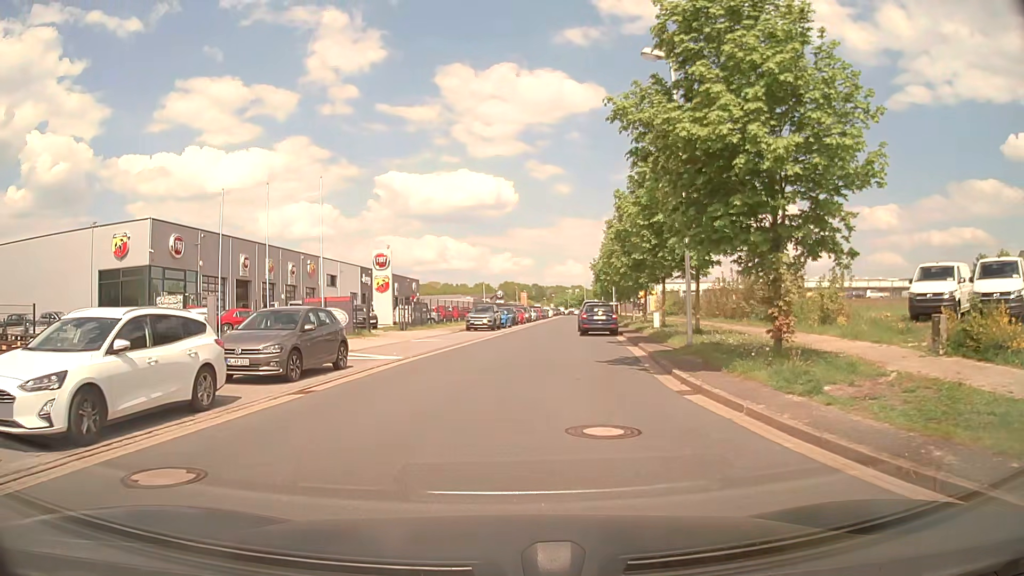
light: Day
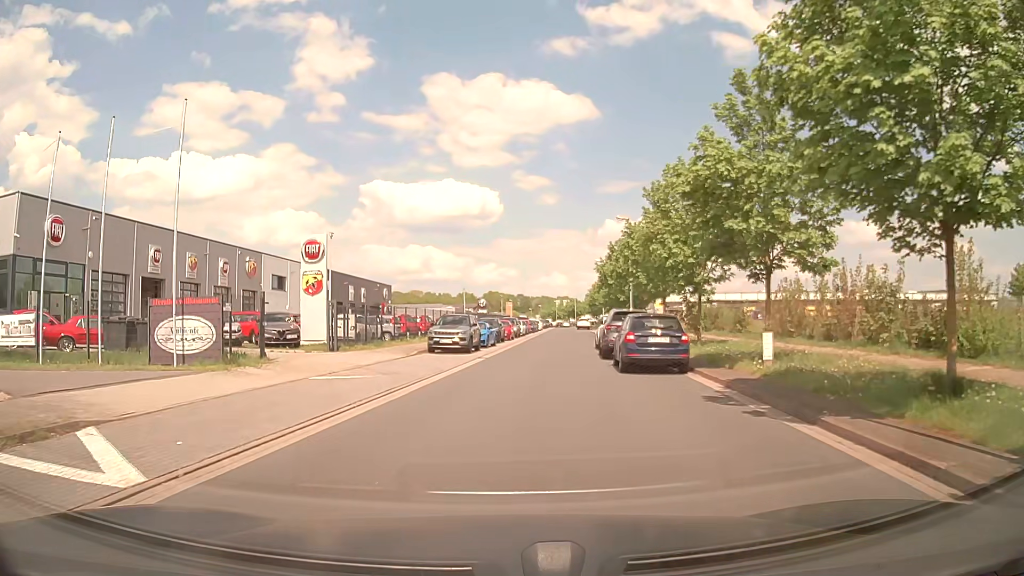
(+0.1, +13.7) m; 0°
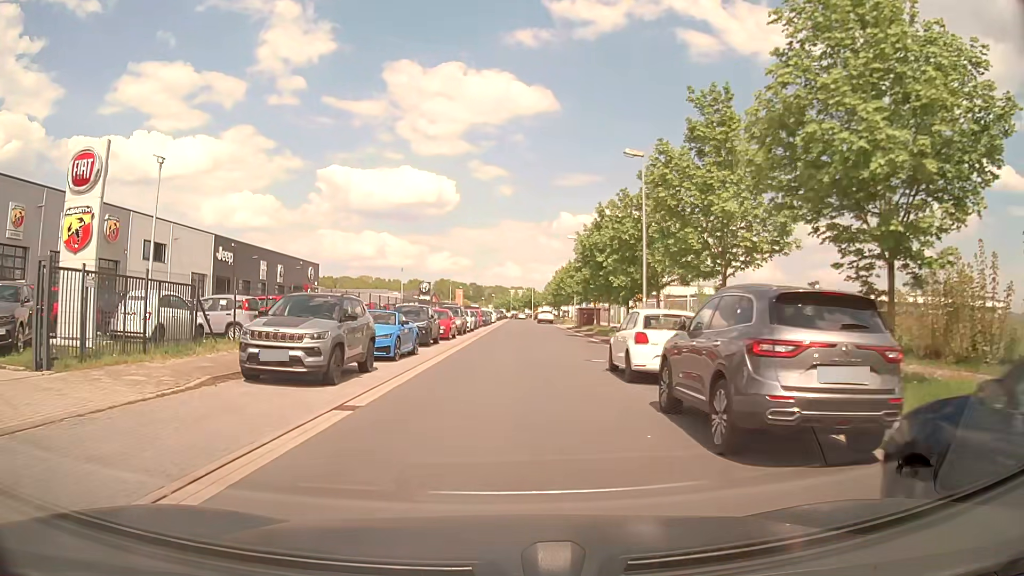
(+0.8, +16.3) m; +5°
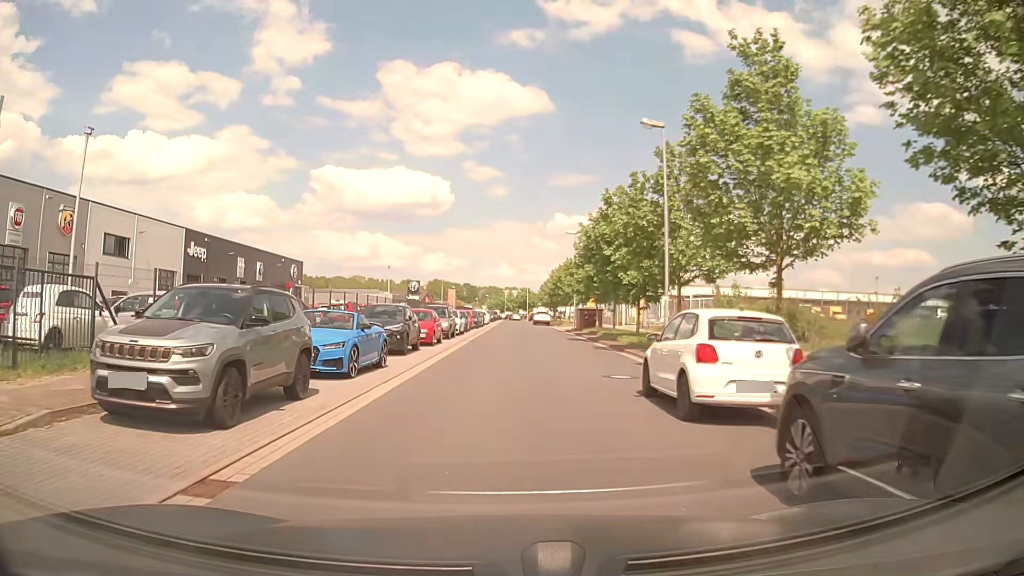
(0.0, +4.6) m; +1°
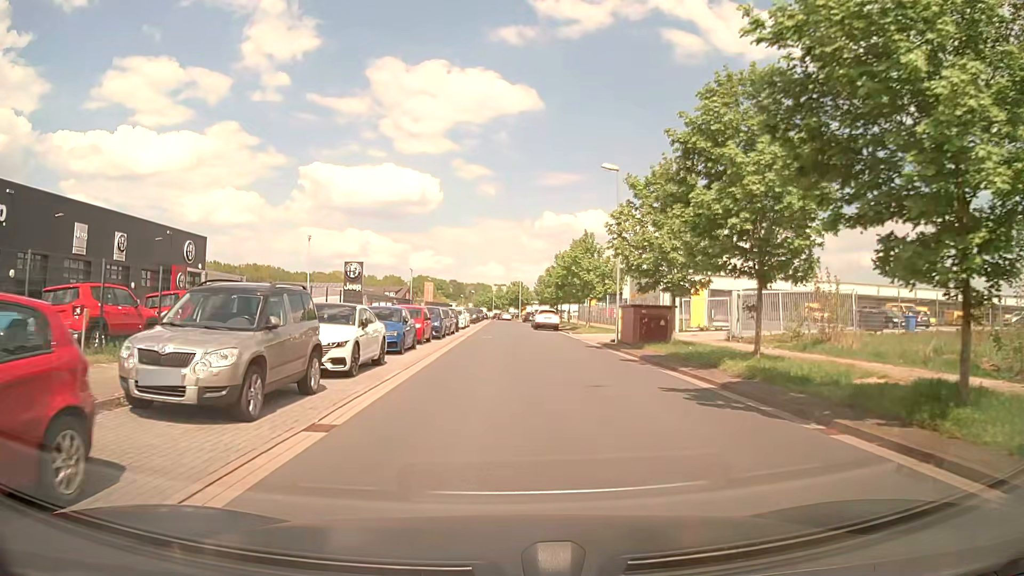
(0.0, +25.1) m; +1°
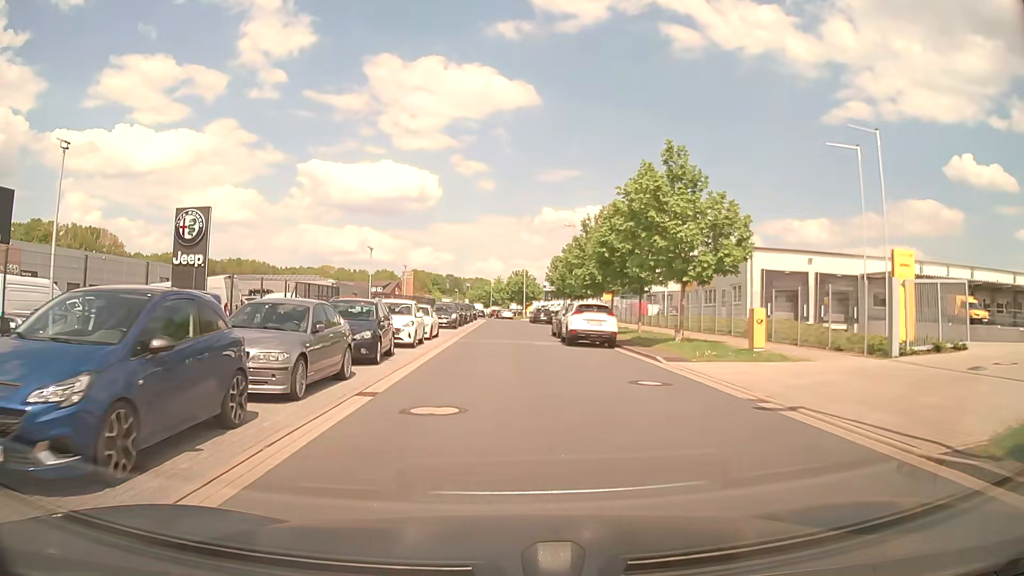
(0.0, +26.0) m; 0°
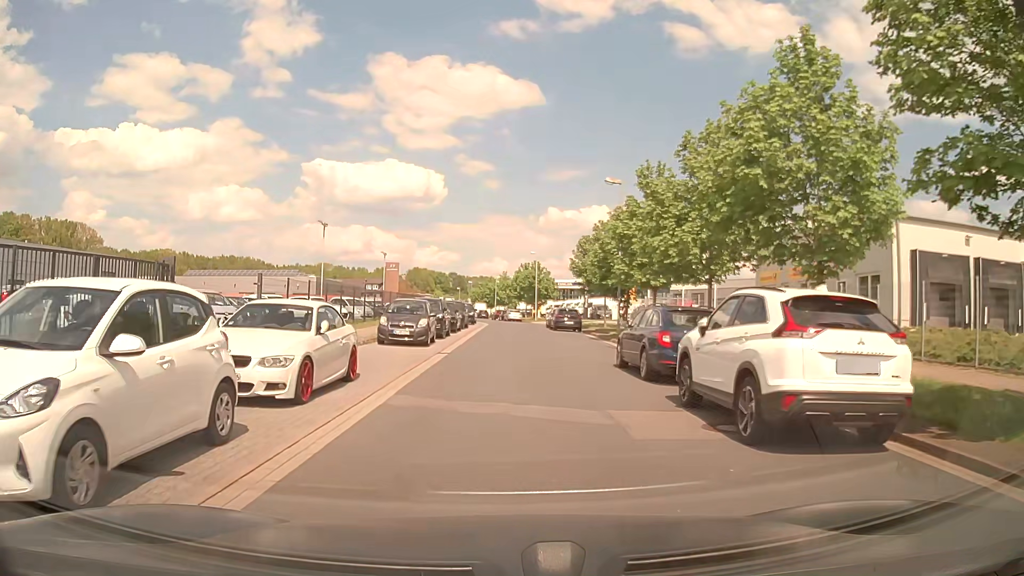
(-0.1, +17.6) m; 0°
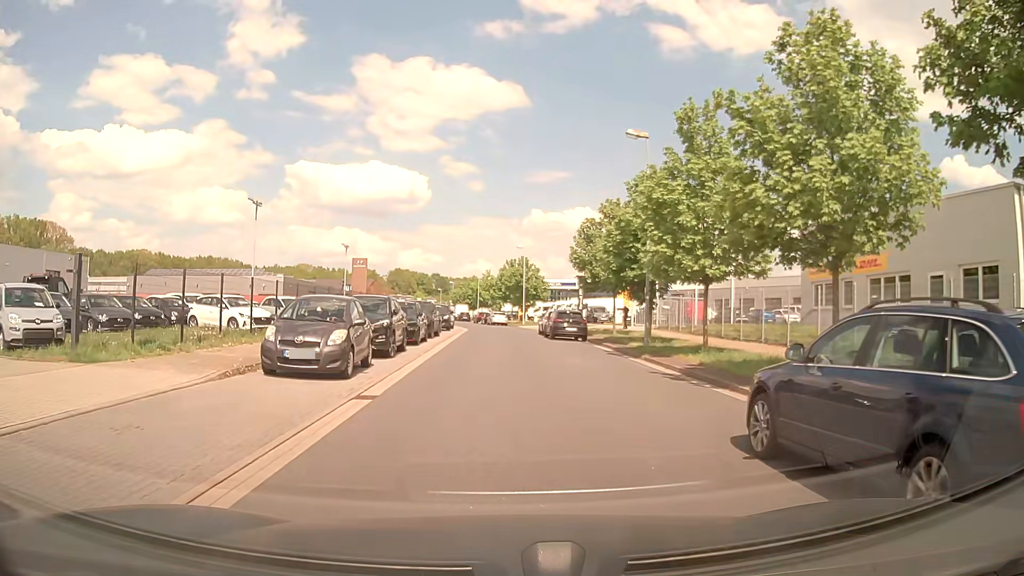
(0.0, +9.4) m; +2°
